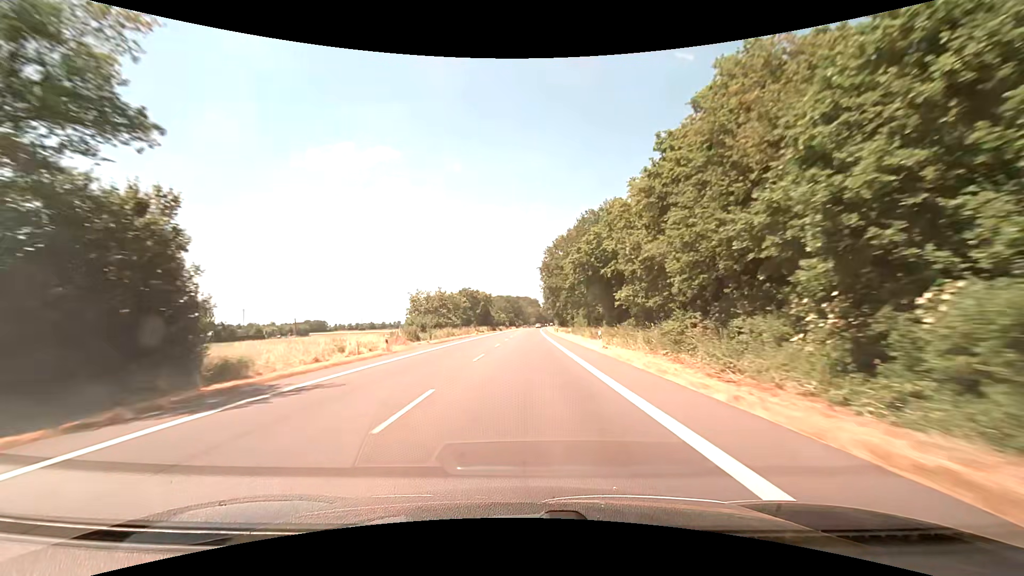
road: primary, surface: asphalt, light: Day
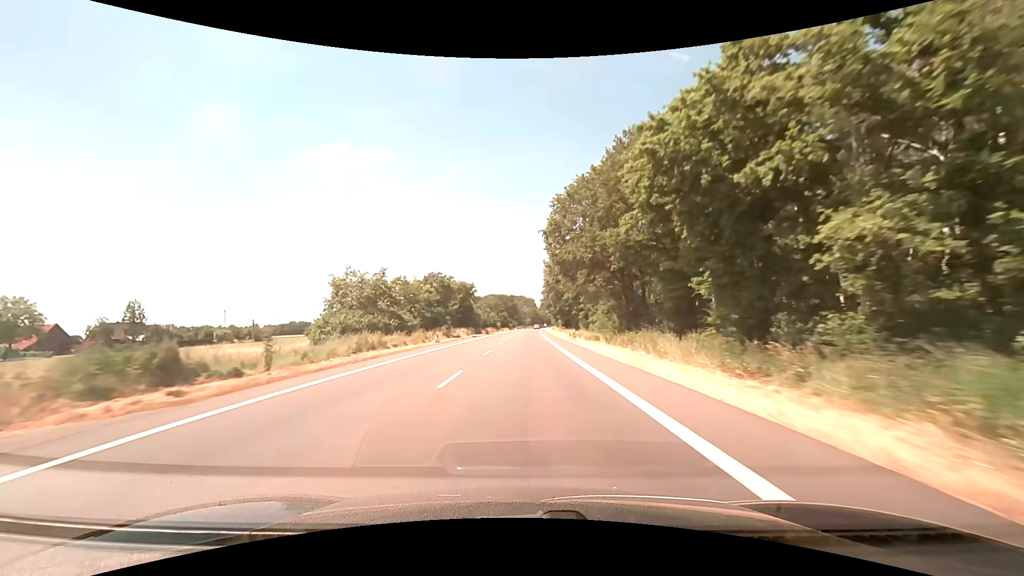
(+0.1, +31.6) m; +1°
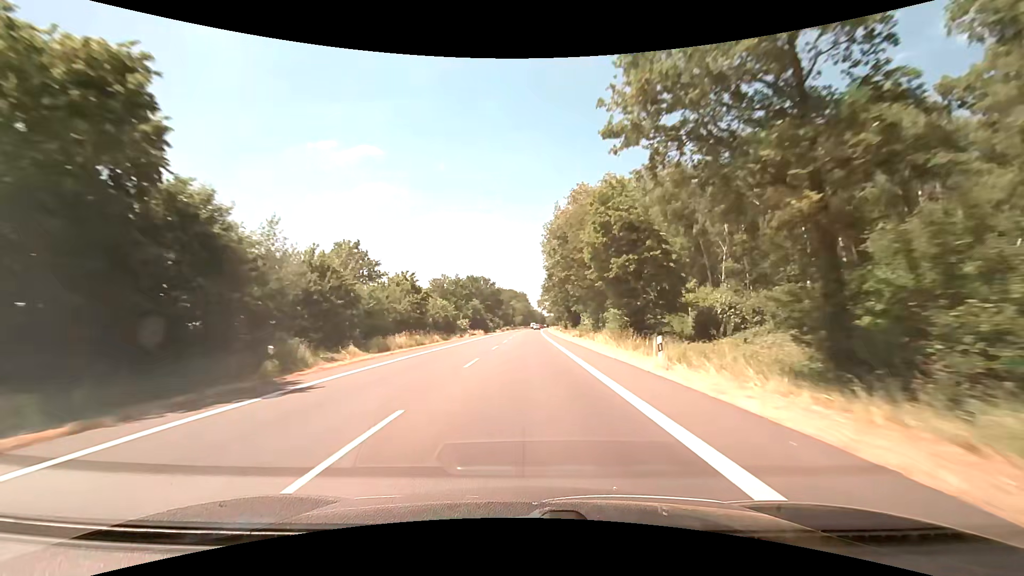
(+0.8, +79.2) m; +1°
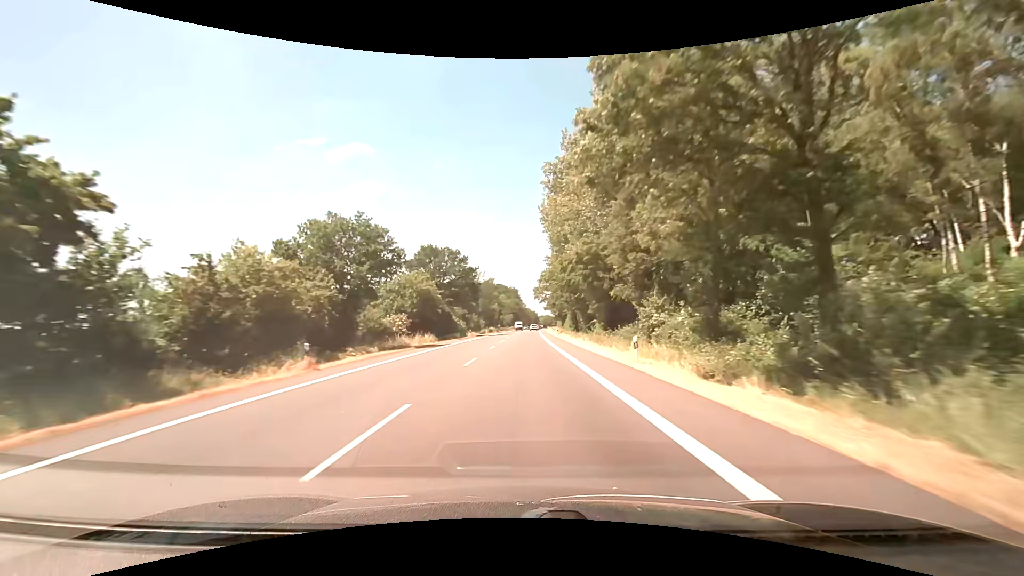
(+0.4, +47.5) m; +1°
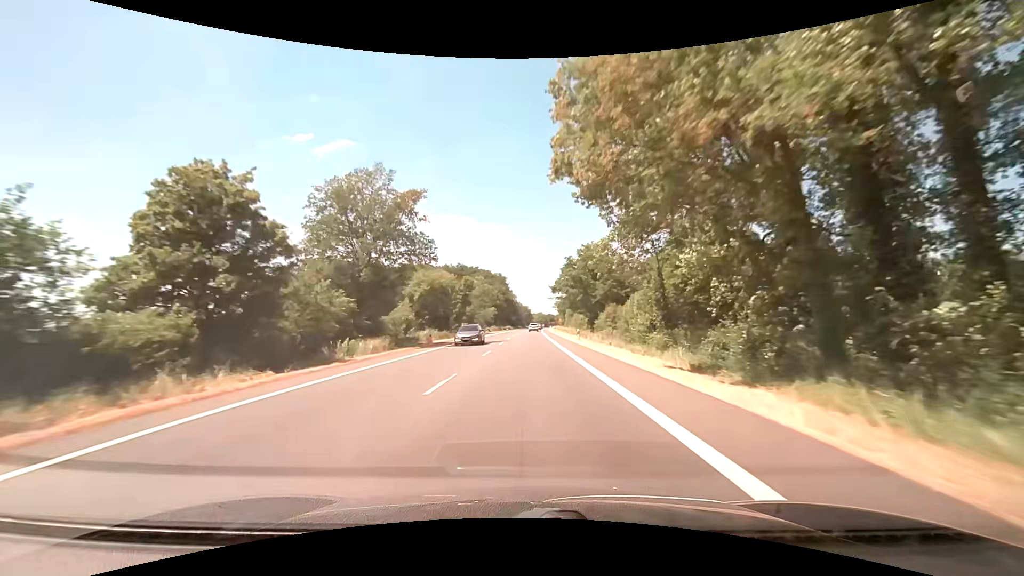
(+0.6, +79.1) m; +1°
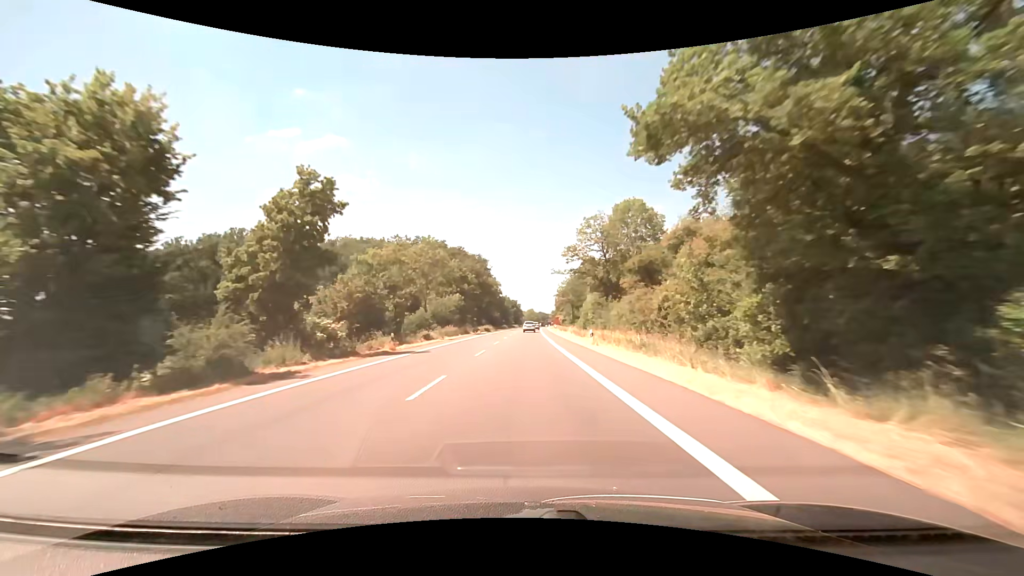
(+0.7, +60.5) m; +1°
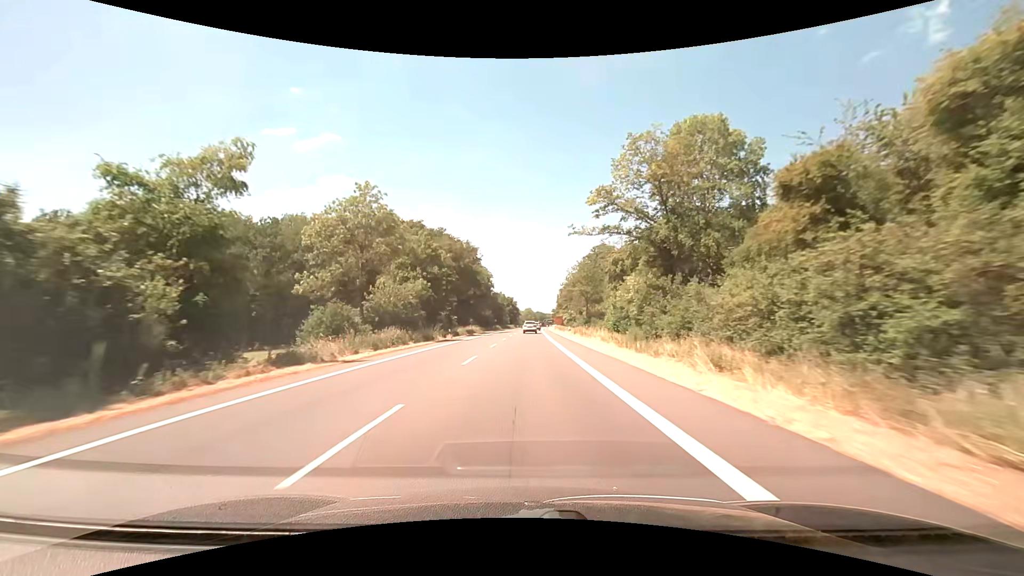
(0.0, +28.4) m; 0°
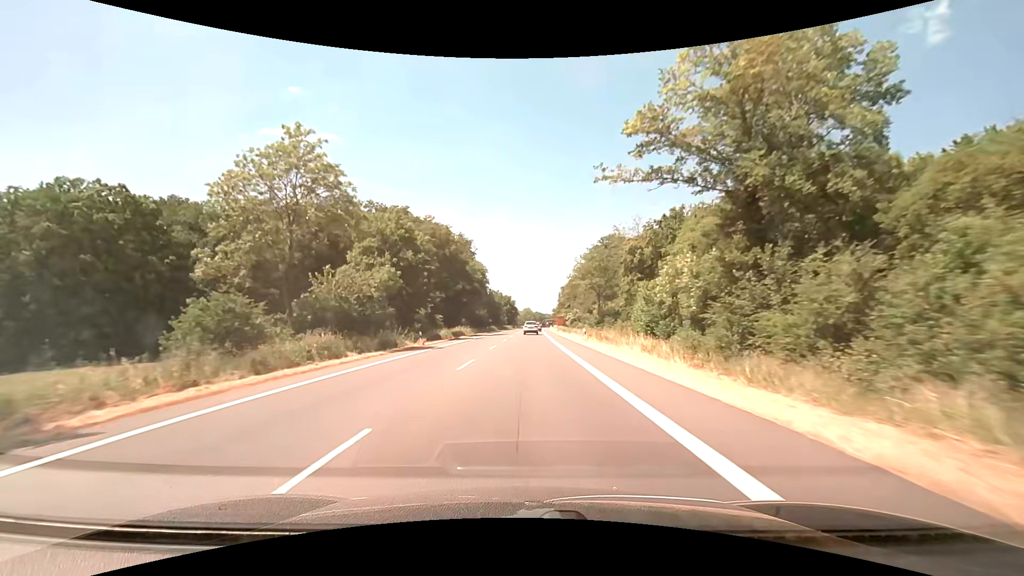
(0.0, +13.7) m; 0°
(0, +10) (0, +20) (0, +30) (0, +40) (+1, +50) (+1, +60) (+1, +70) (+1, +80) (+2, +90) (+2, +100) m
